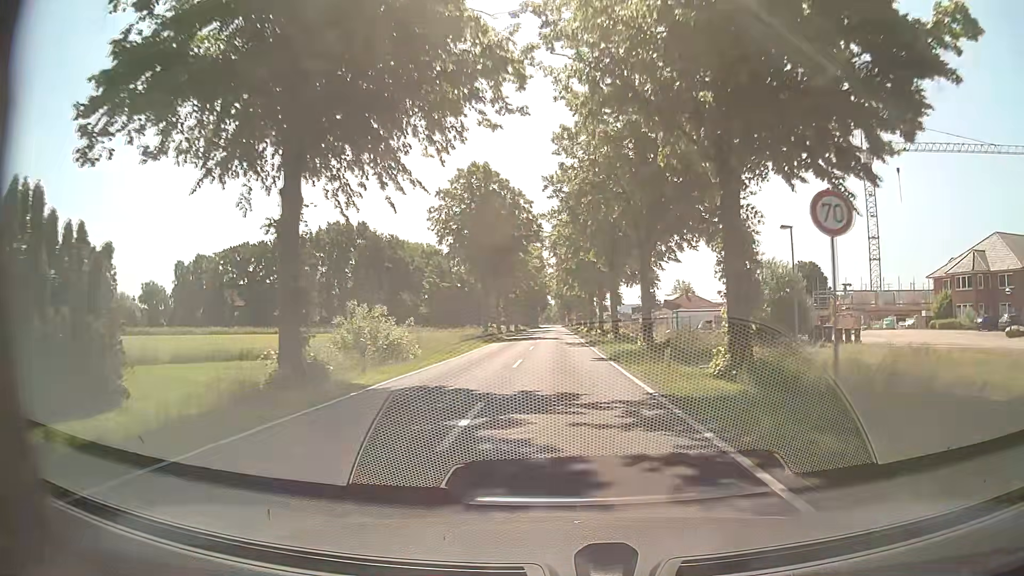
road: secondary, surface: asphalt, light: Day
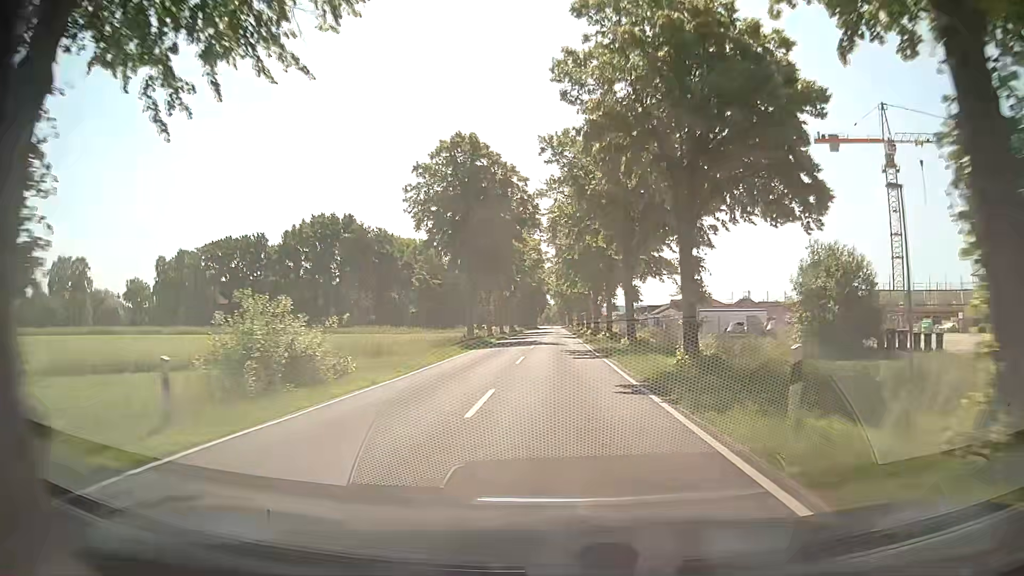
(0.0, +9.8) m; 0°
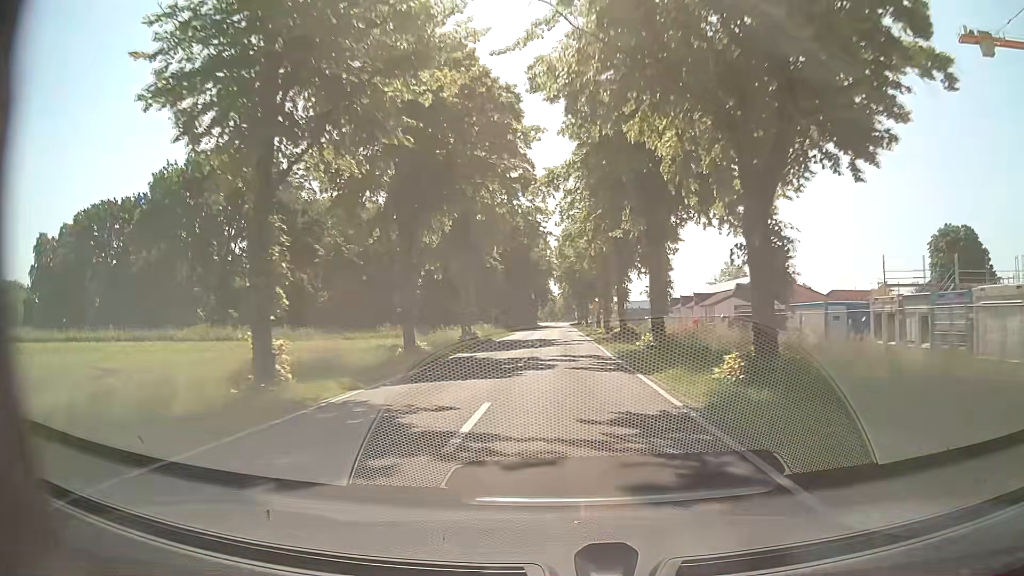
(-0.4, +51.7) m; -1°
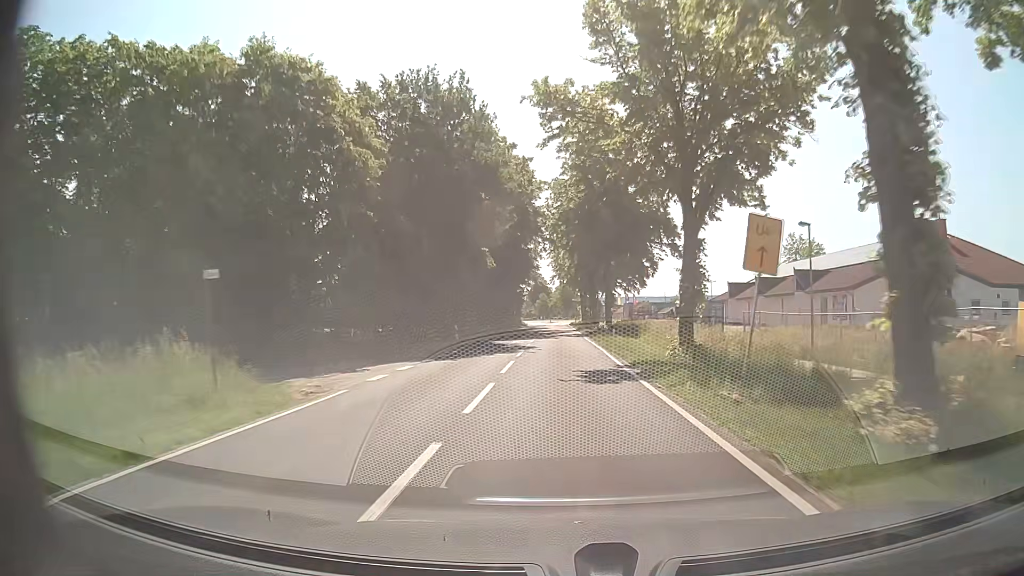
(+0.4, +52.0) m; 0°
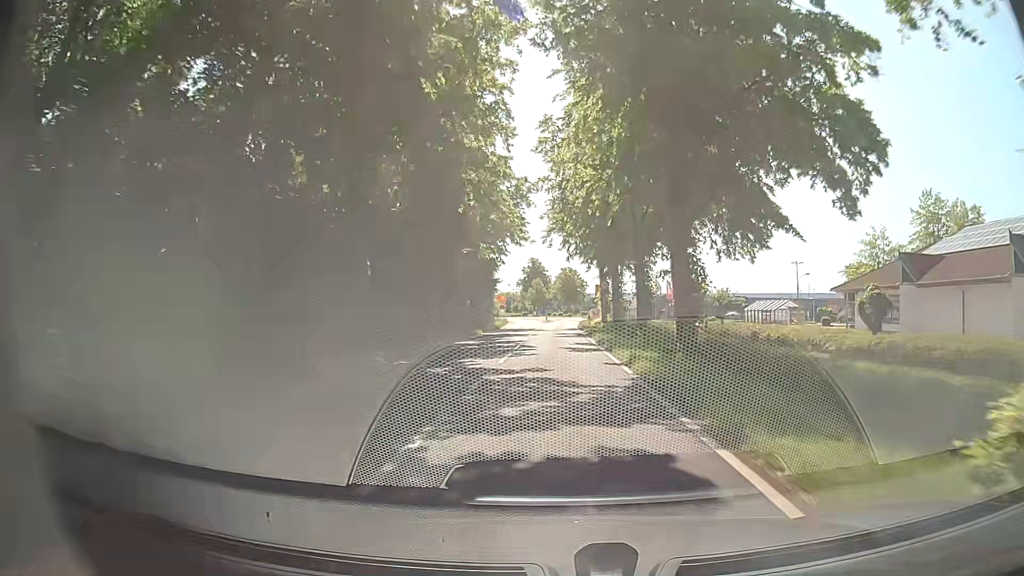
(+0.3, +47.1) m; +1°
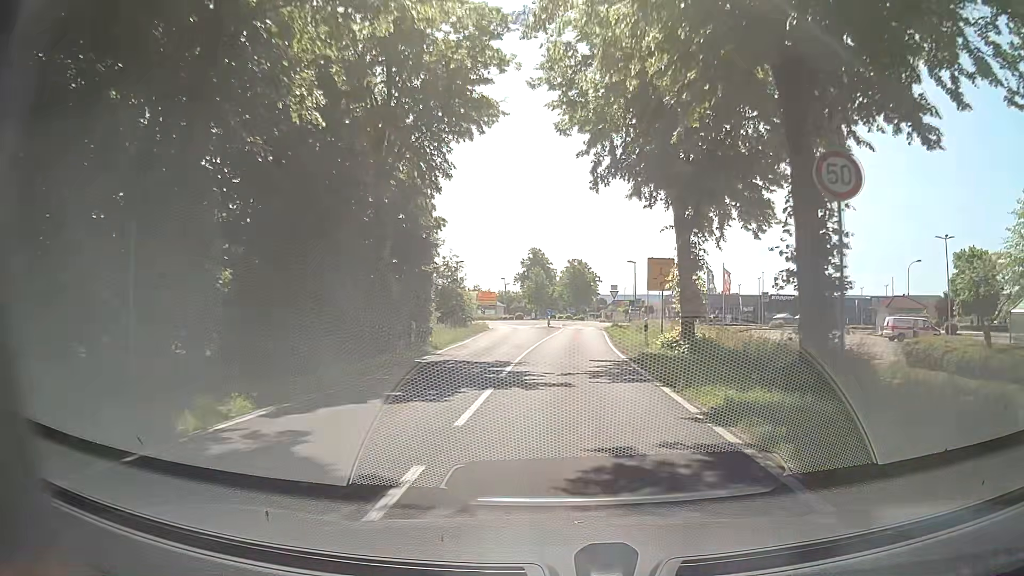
(-0.4, +33.5) m; 0°
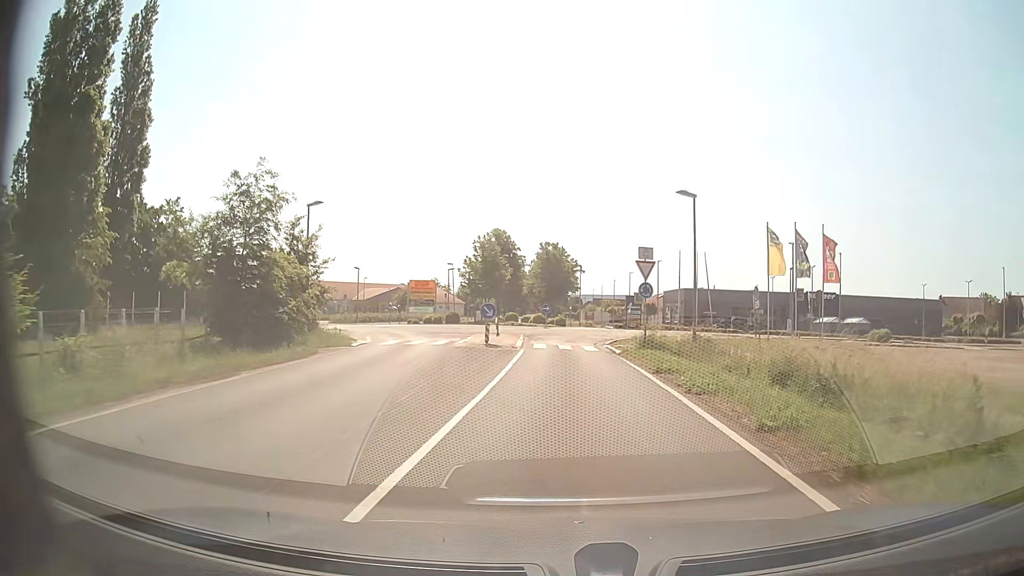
(+0.5, +34.6) m; +2°
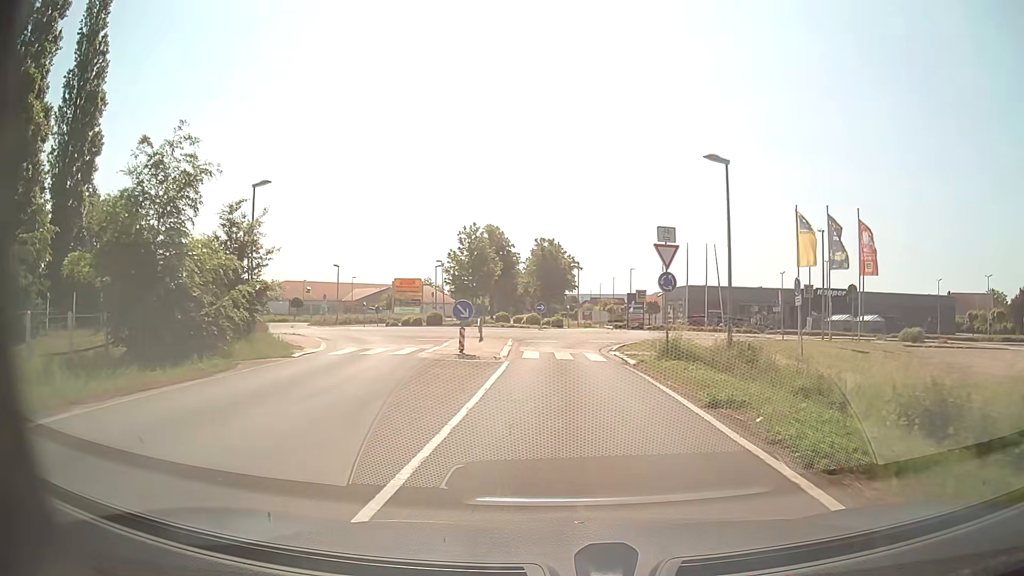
(0.0, +5.7) m; 0°
(0, +10) (0, +20) (0, +30) (+4, +39) (+6, +49) (+2, +58) (-2, +67) (-3, +77) (-4, +87) (-4, +97) m
